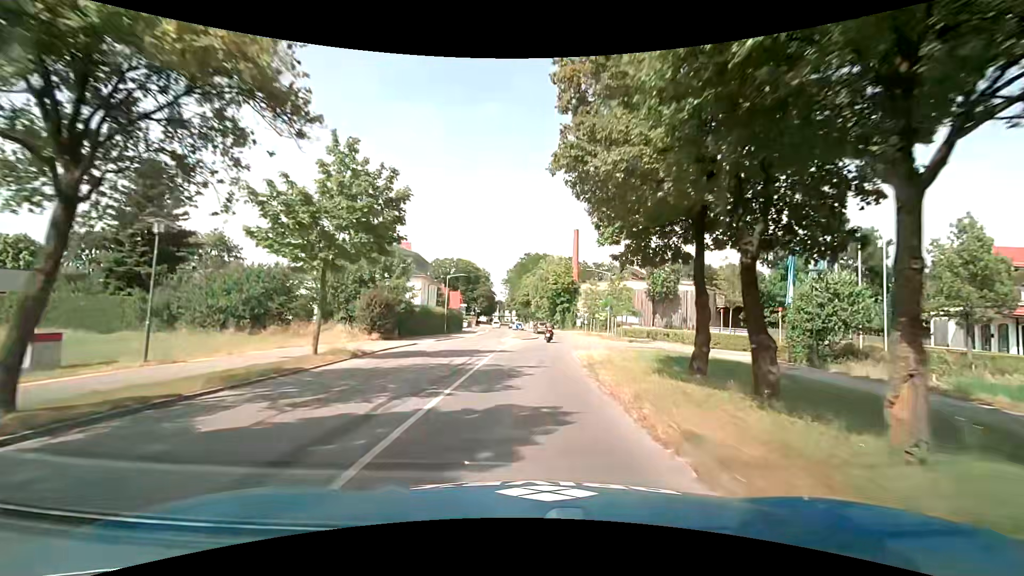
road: tertiary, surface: asphalt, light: Day
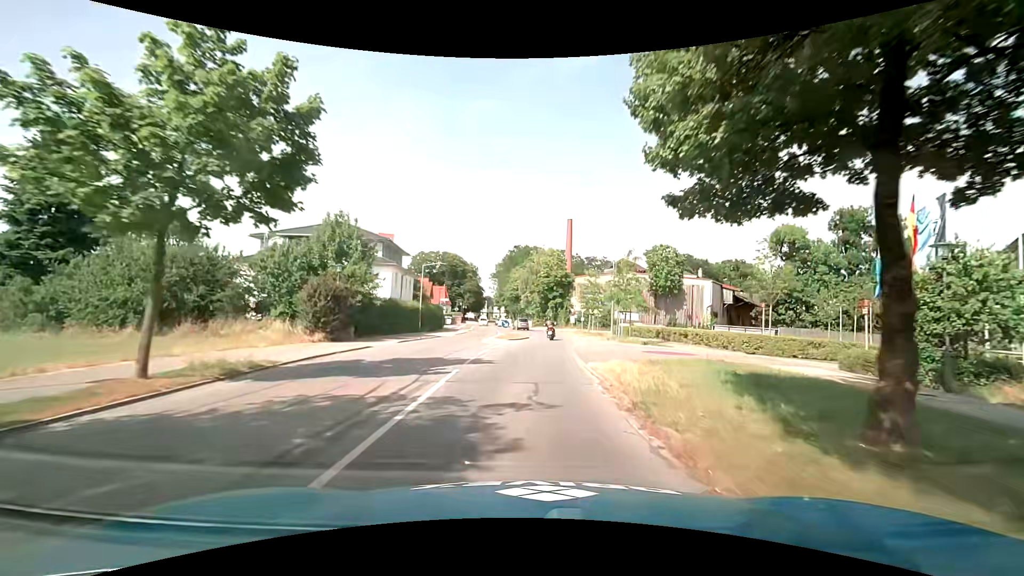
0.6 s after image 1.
(+0.1, +7.6) m; +2°
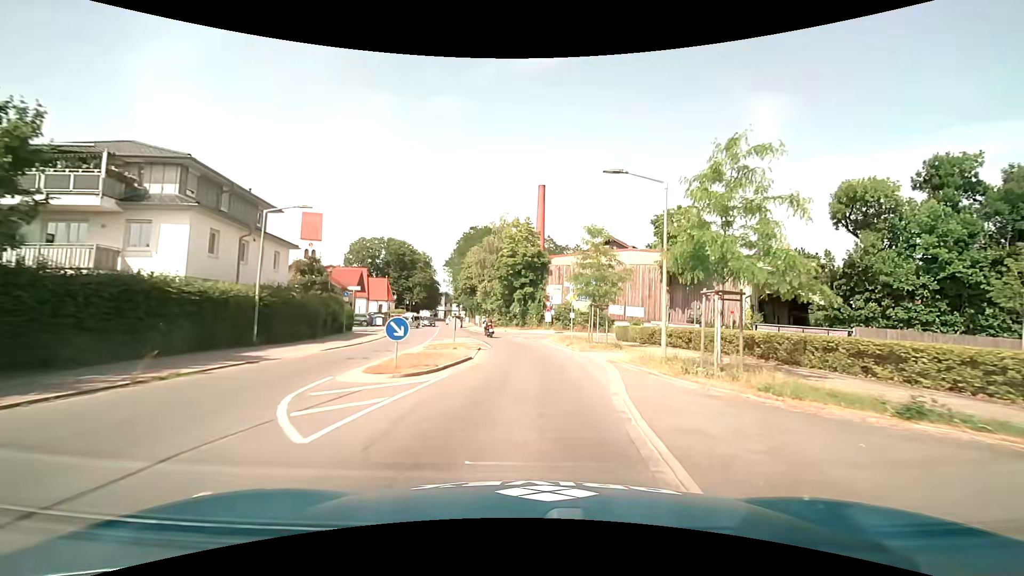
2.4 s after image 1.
(+0.6, +22.5) m; +4°
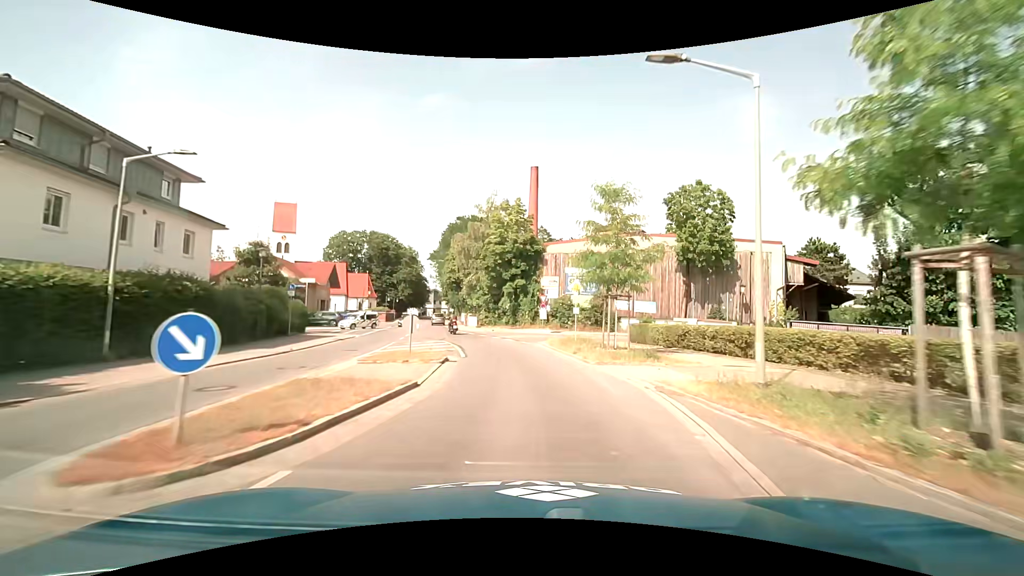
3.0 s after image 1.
(+0.1, +7.4) m; +1°
(0, +10) (-1, +20) (-3, +30) (-6, +39) (-9, +49) (-11, +59) (-13, +69) (-14, +78) (-16, +88) (-18, +98) m
